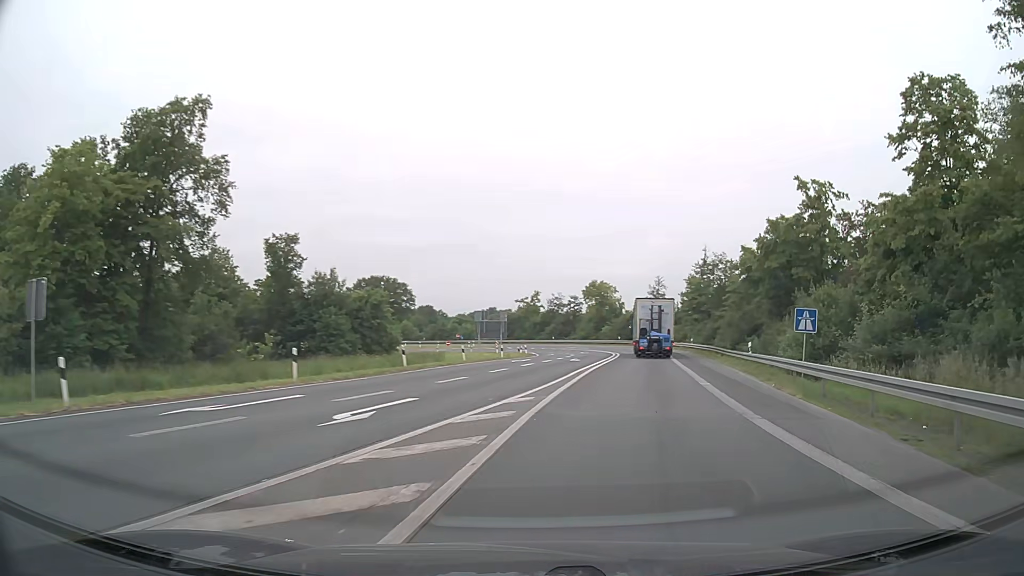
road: motorway_link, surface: asphalt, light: Day
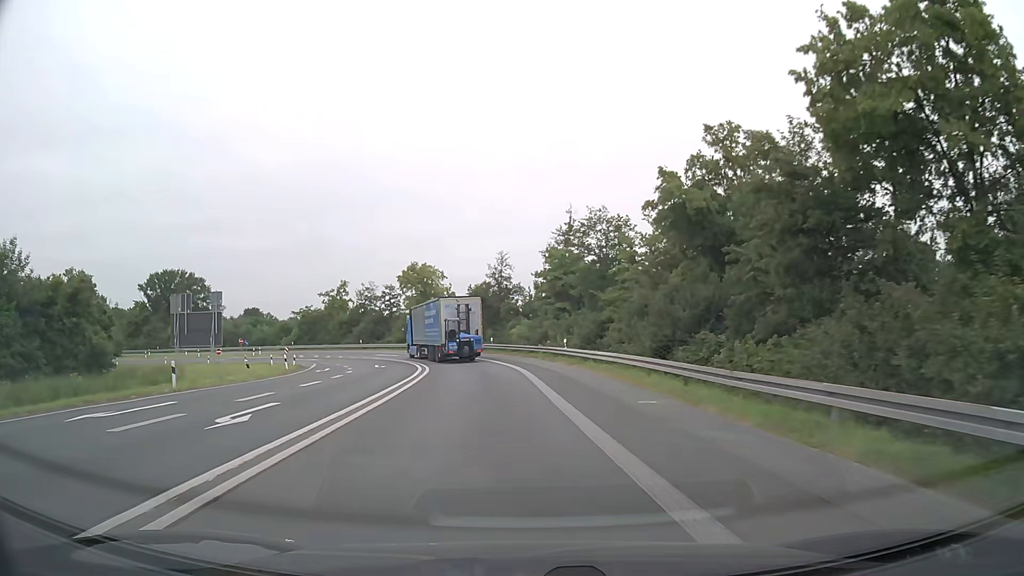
(+5.5, +29.1) m; +15°
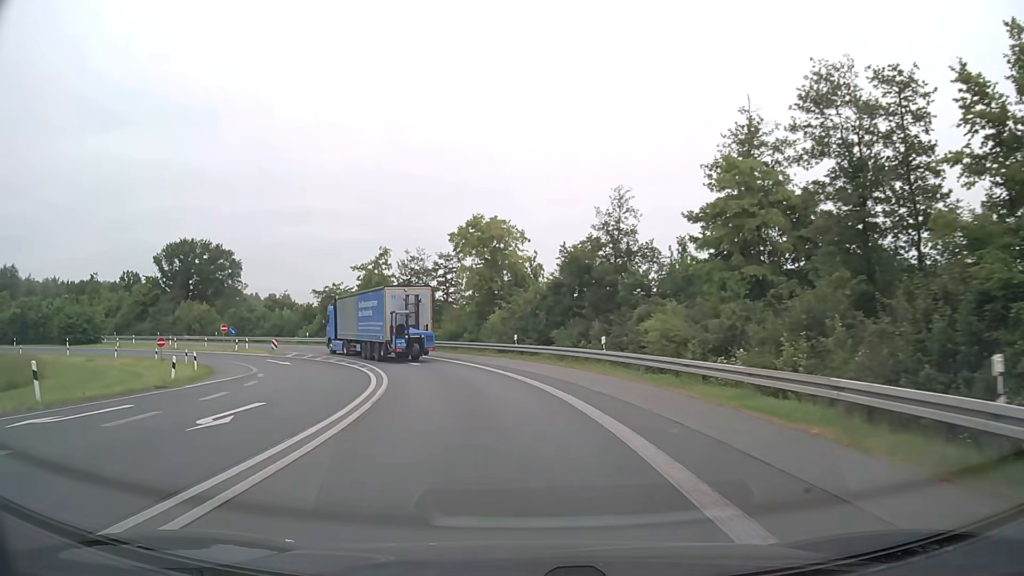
(-1.8, +30.9) m; -8°
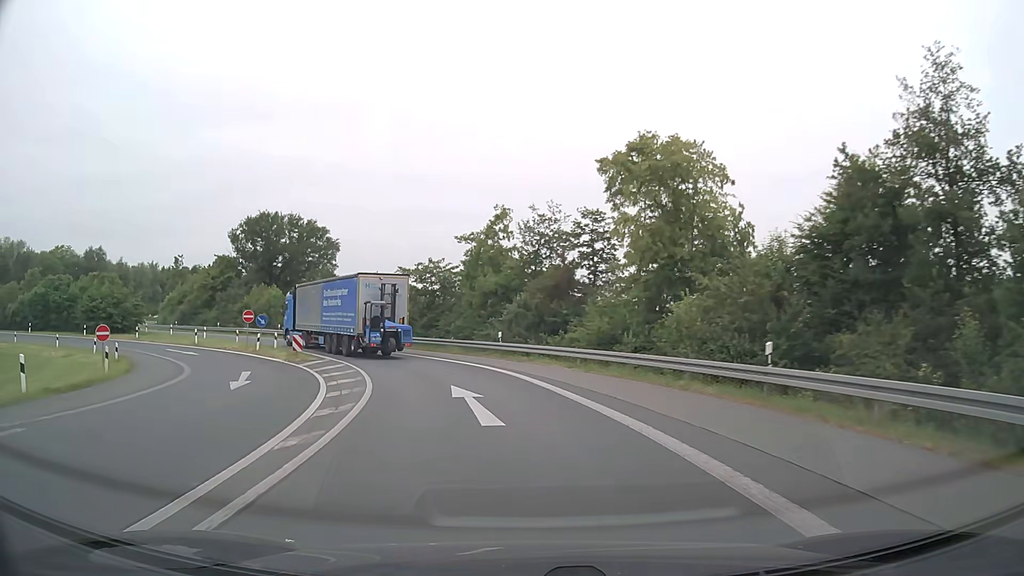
(-2.4, +22.7) m; -13°
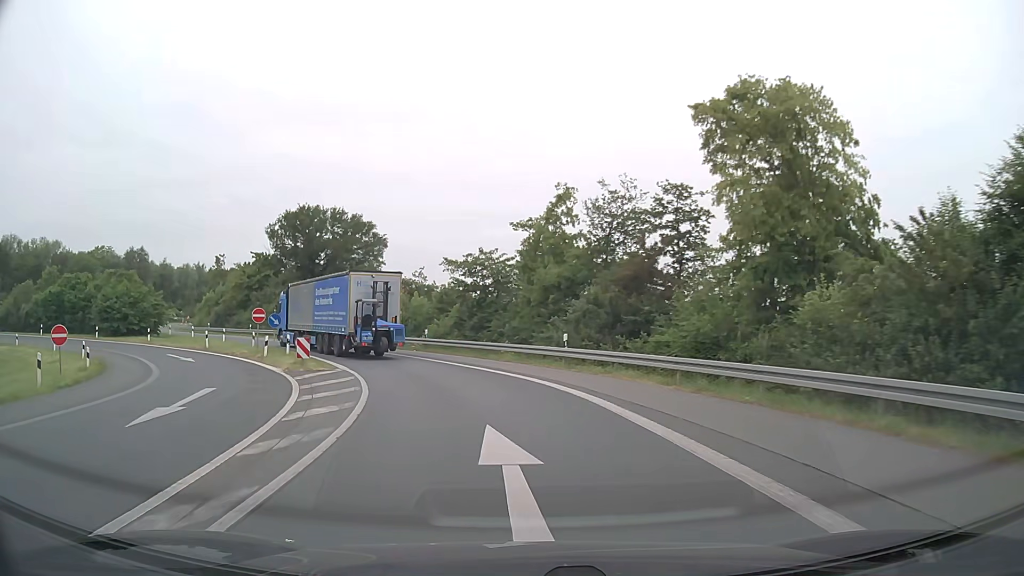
(-0.3, +7.4) m; -5°
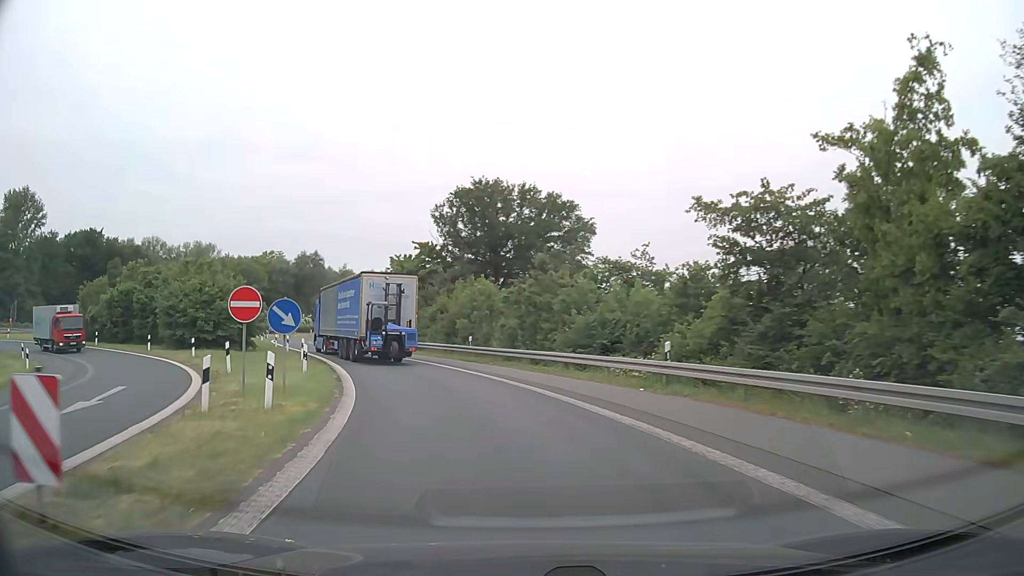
(-3.3, +21.8) m; -18°
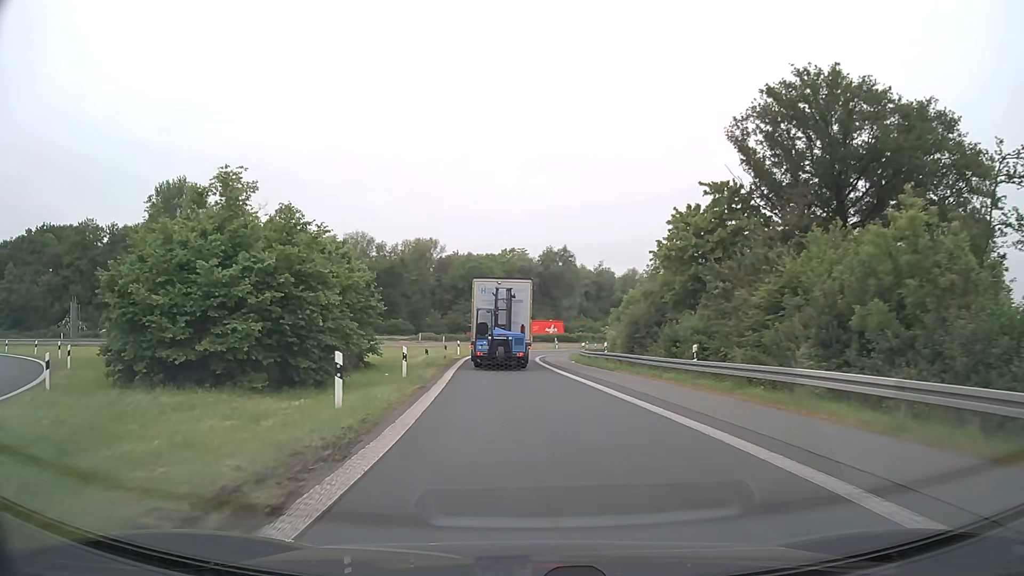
(-6.3, +29.2) m; -22°
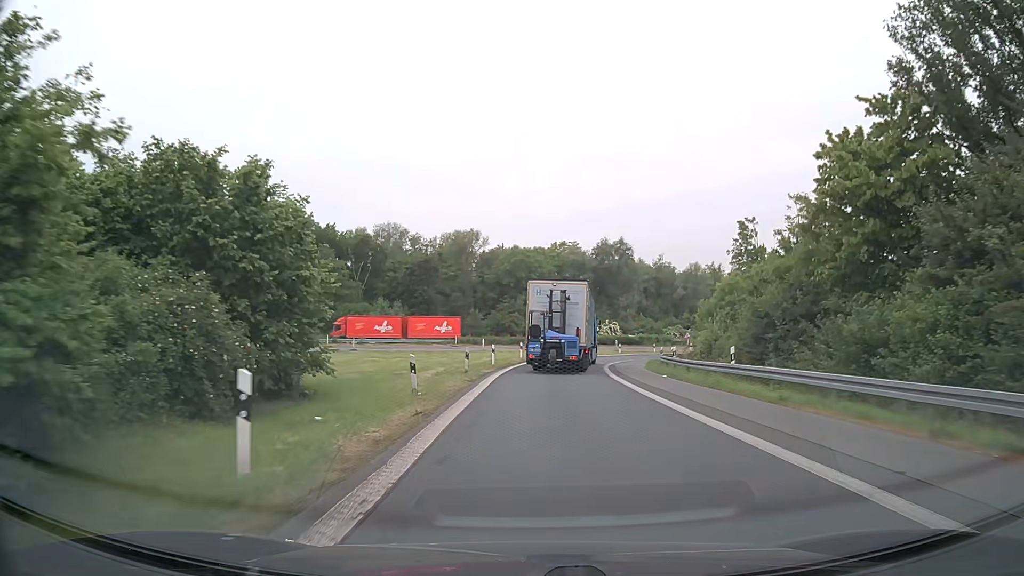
(-0.8, +15.7) m; -4°
